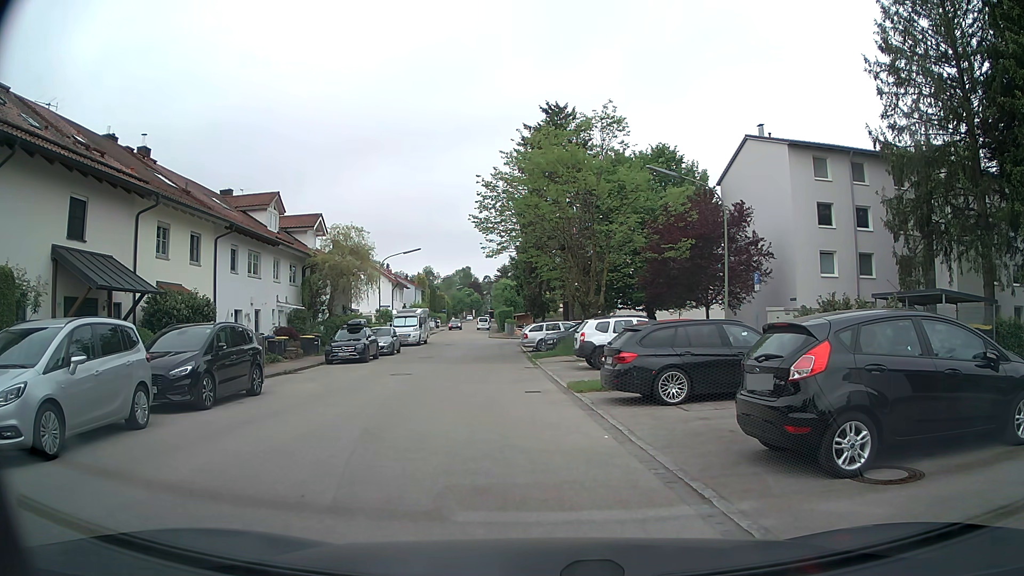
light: Day
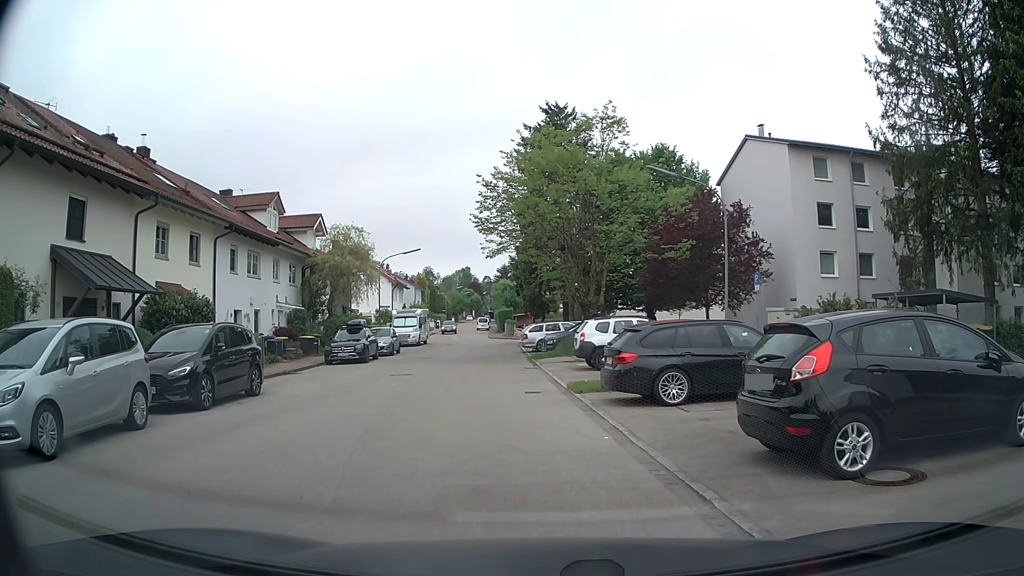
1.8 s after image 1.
(0.0, 0.0) m; 0°
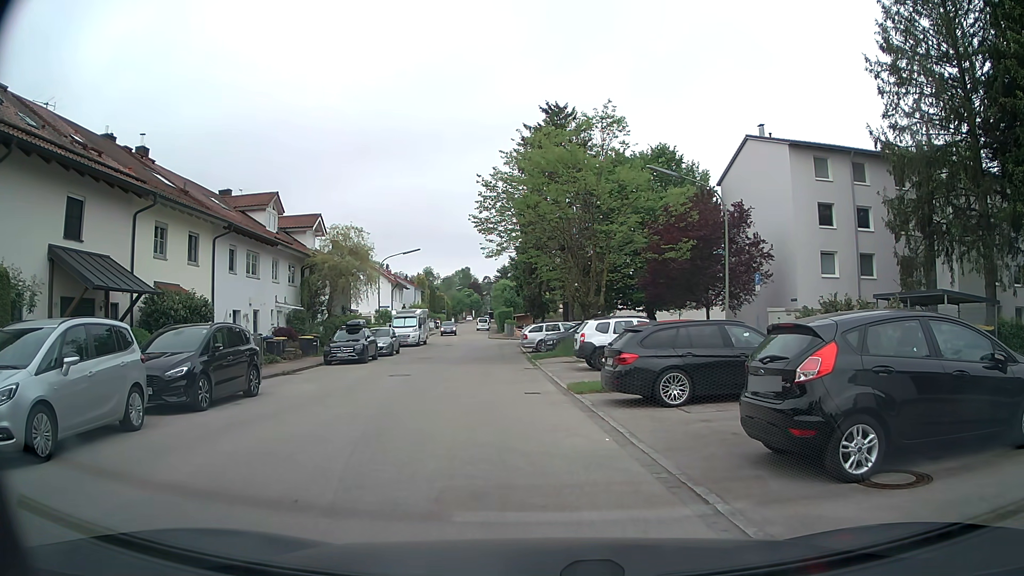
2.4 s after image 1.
(0.0, +0.1) m; 0°
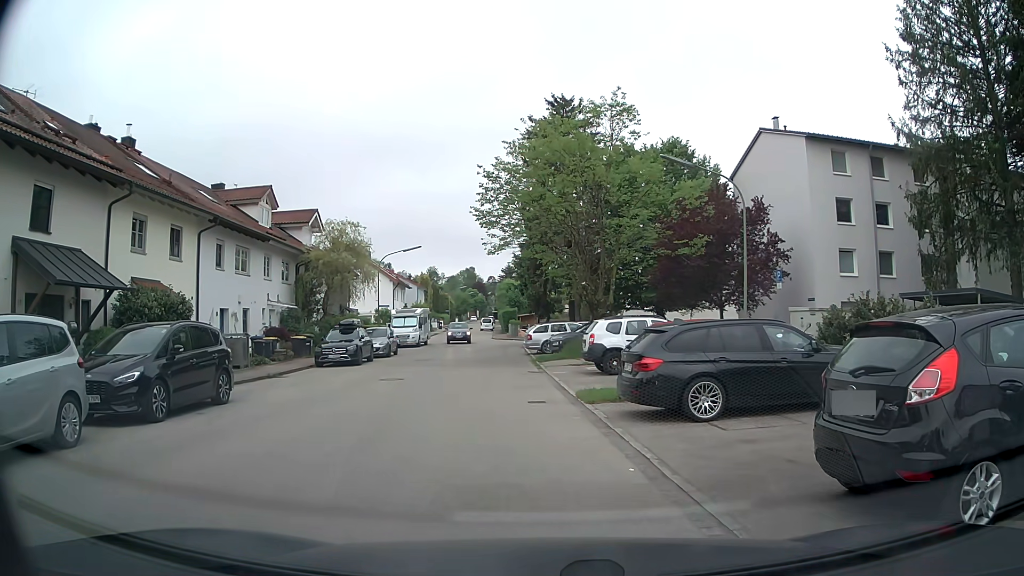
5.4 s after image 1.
(0.0, +1.8) m; 0°
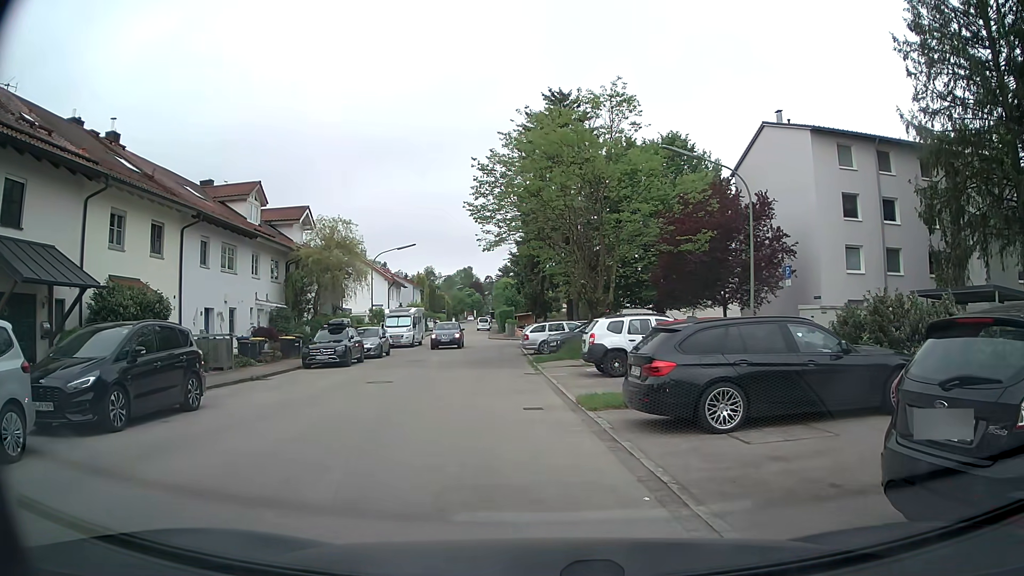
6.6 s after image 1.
(0.0, +1.2) m; 0°
